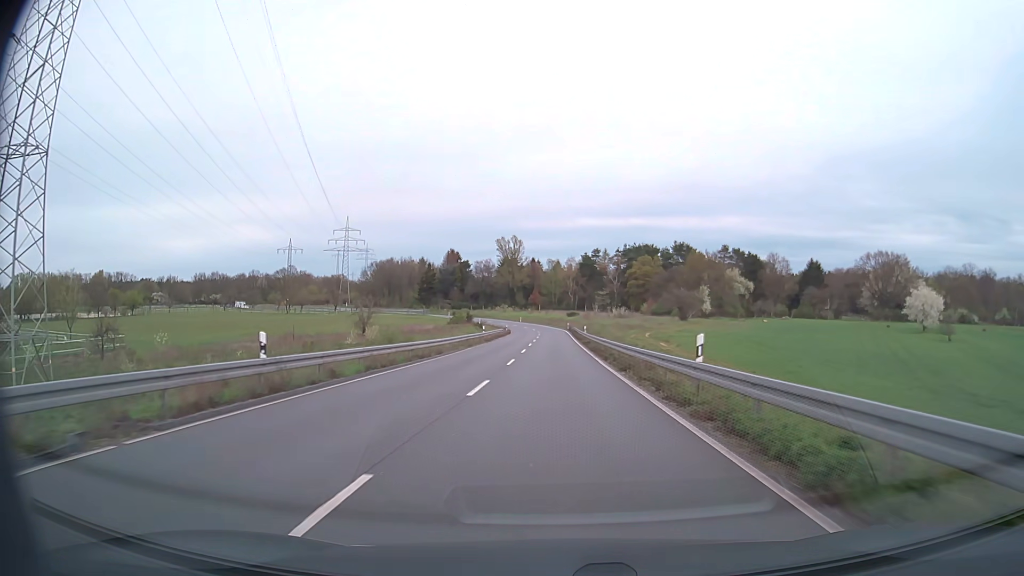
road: secondary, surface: asphalt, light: Day
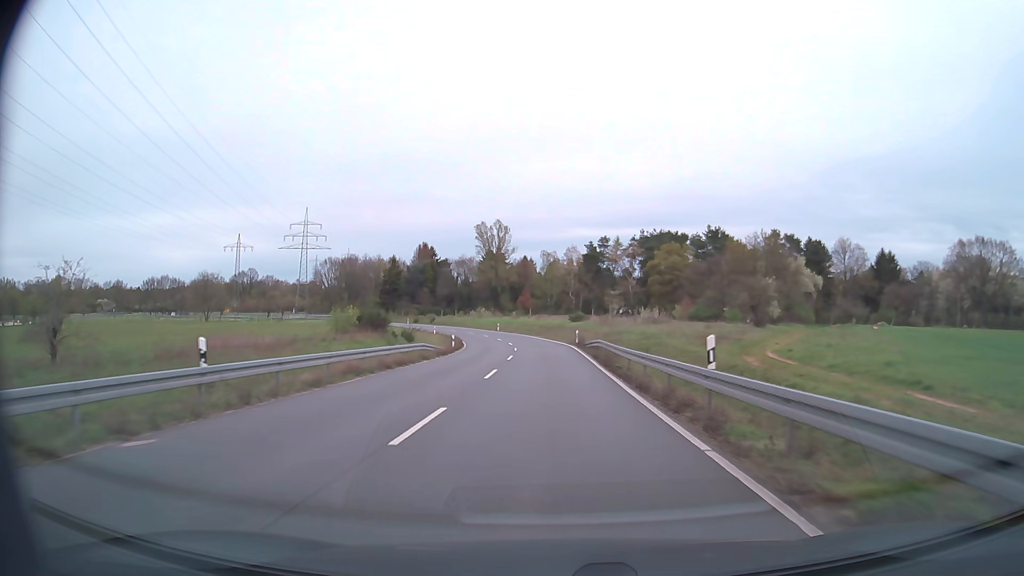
(+0.2, +50.2) m; 0°
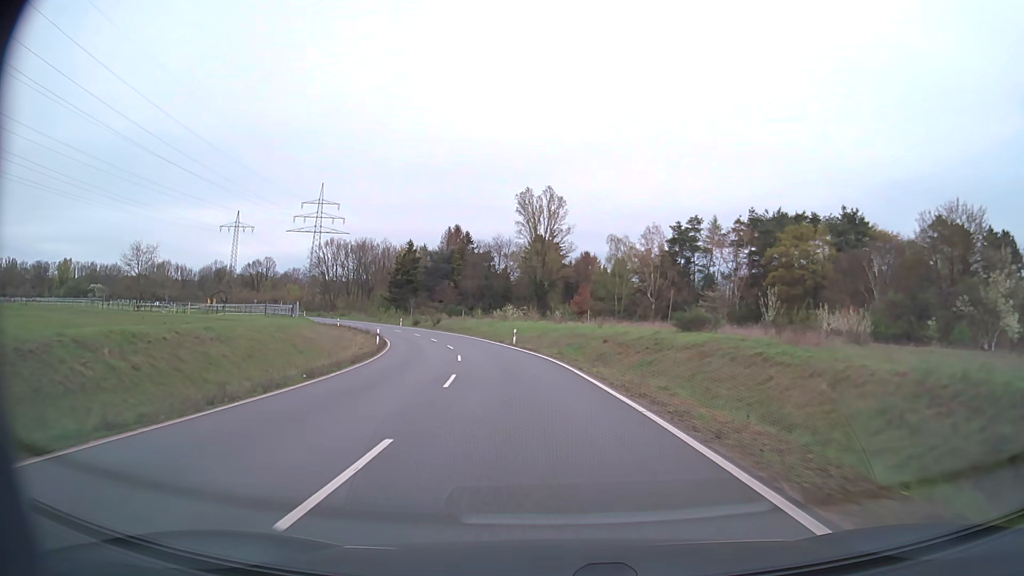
(-0.9, +49.8) m; -5°
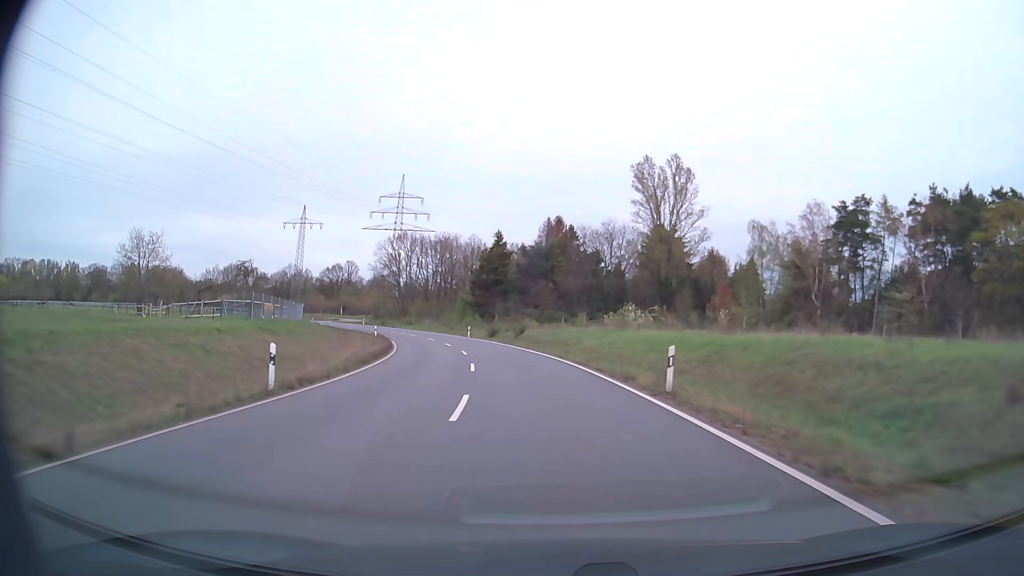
(-2.5, +29.2) m; -9°
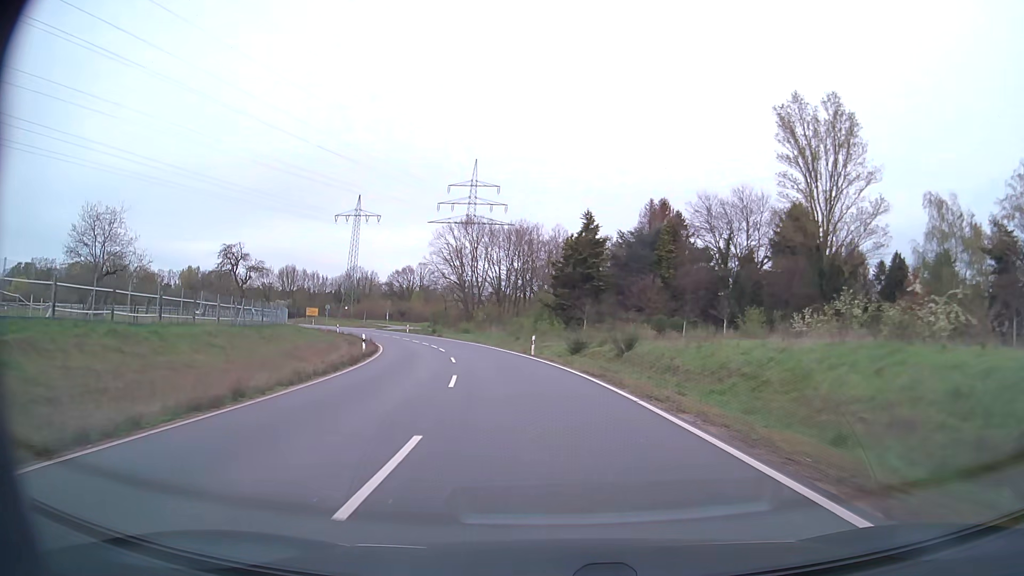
(-1.9, +28.5) m; -8°
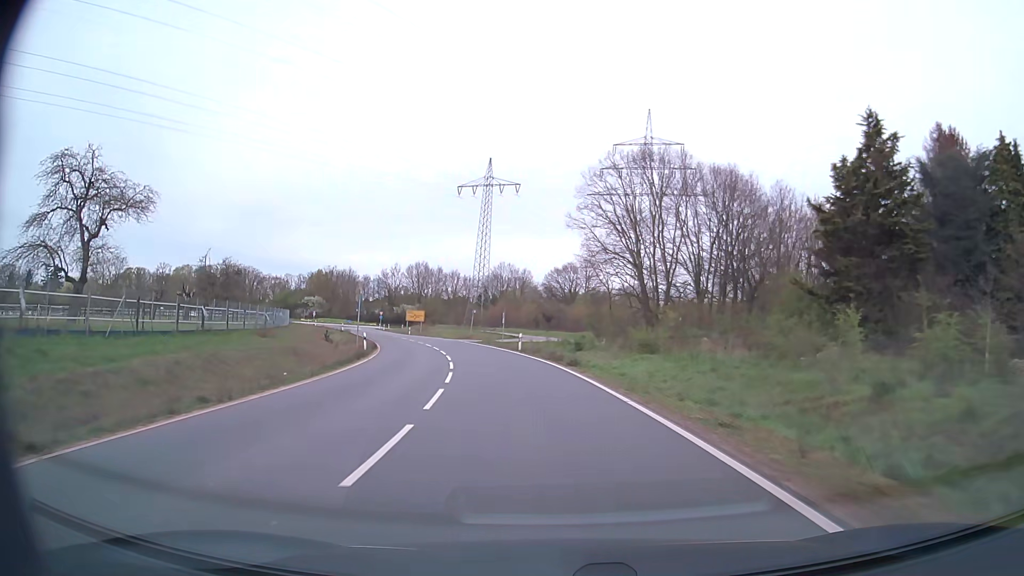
(-5.8, +45.4) m; -15°
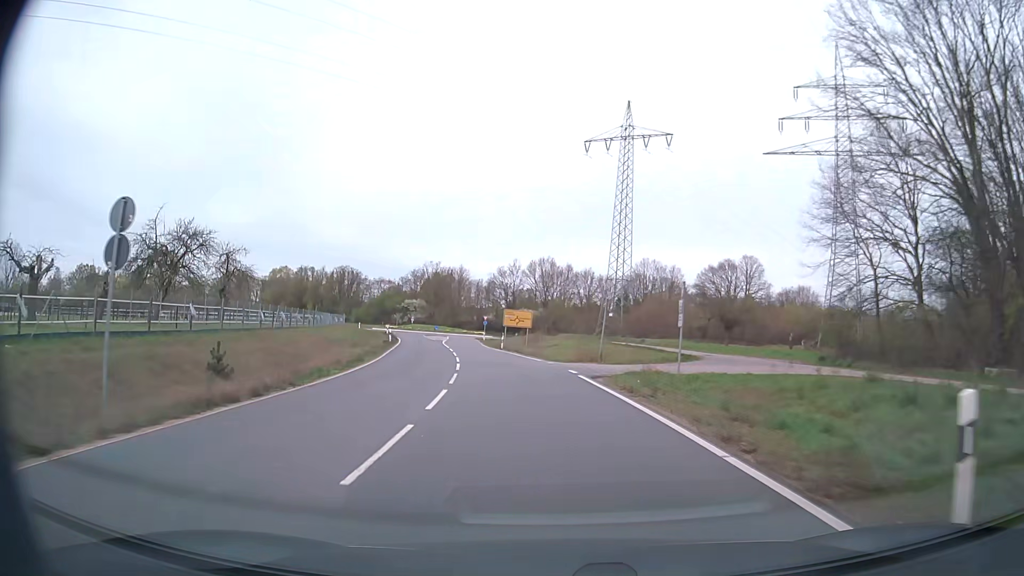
(-3.6, +35.0) m; -12°
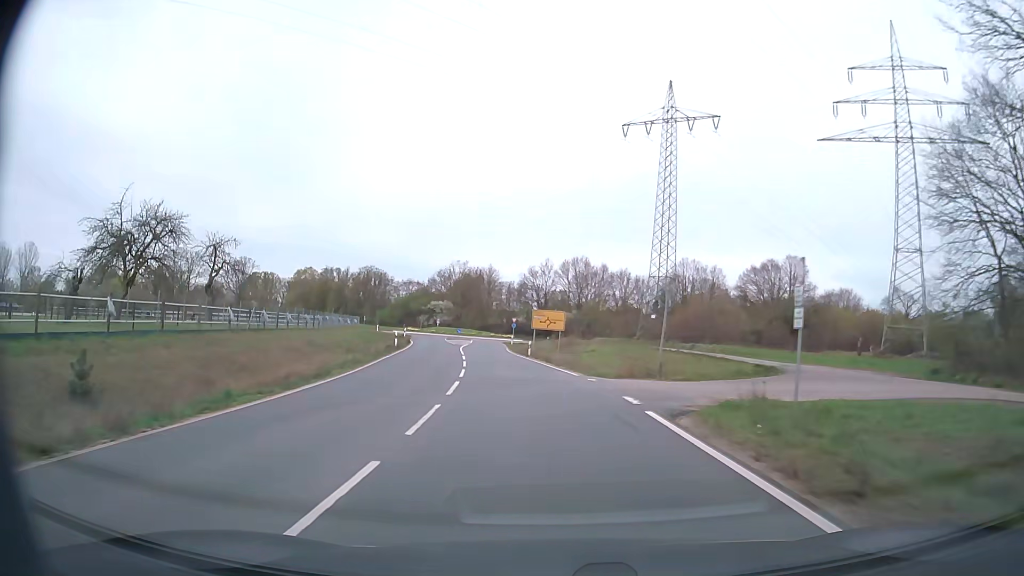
(-0.2, +8.6) m; -3°
(0, +10) (-1, +20) (-2, +30) (-3, +40) (-4, +50) (-5, +60) (-7, +70) (-8, +80) (-9, +90) (-8, +99) m
